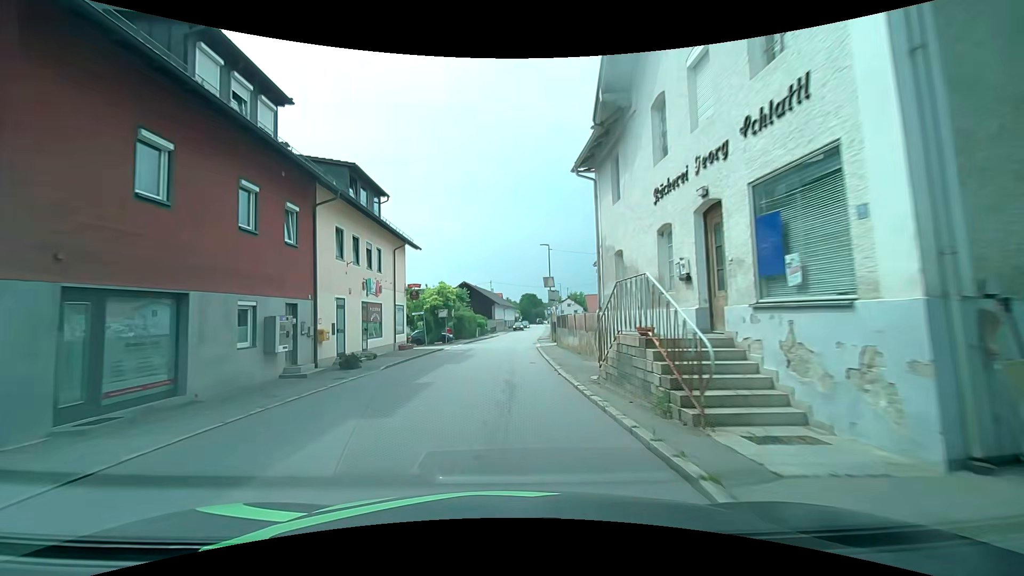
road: secondary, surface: asphalt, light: Day
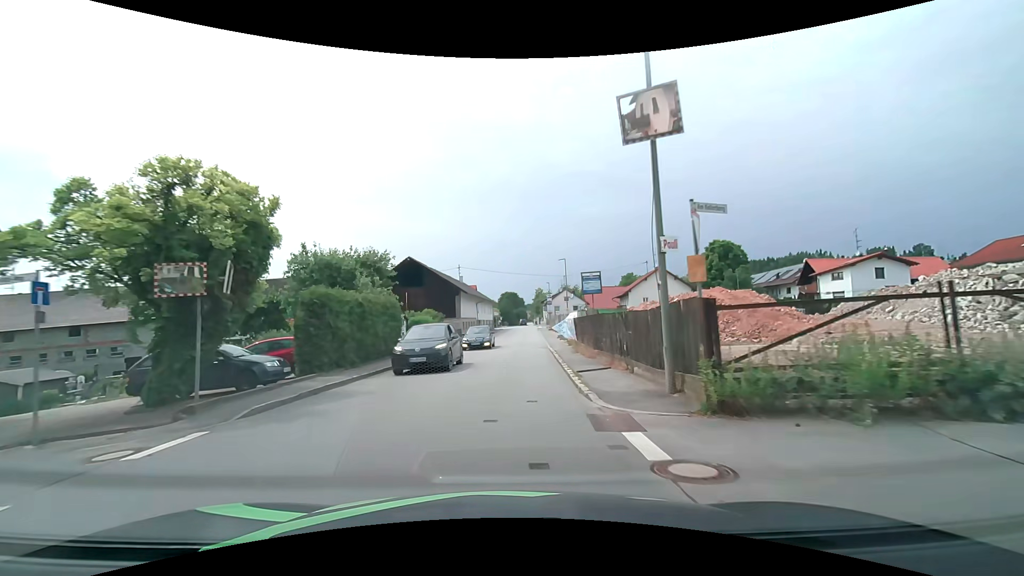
(+0.3, +33.6) m; +2°
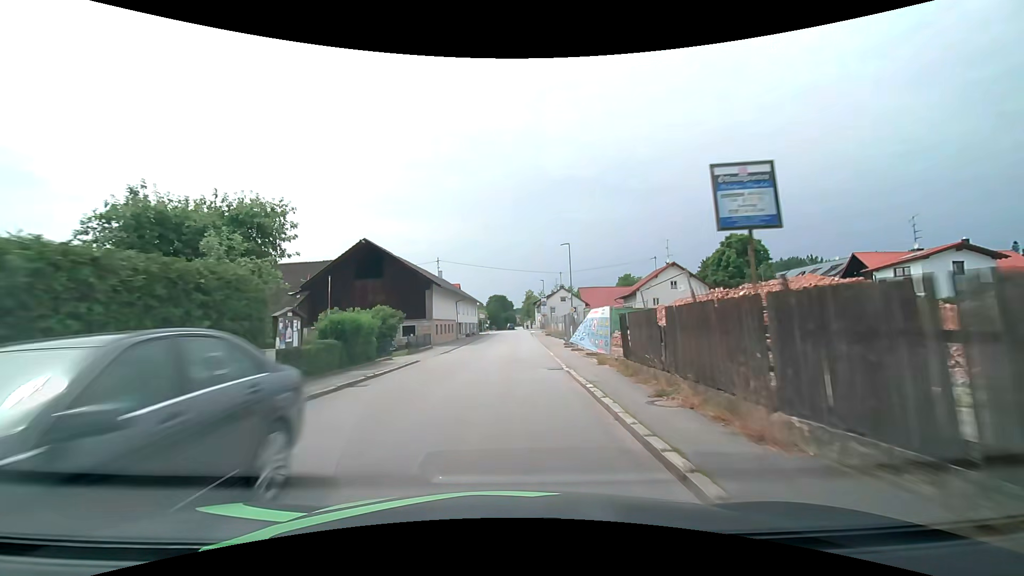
(+0.2, +12.9) m; +1°
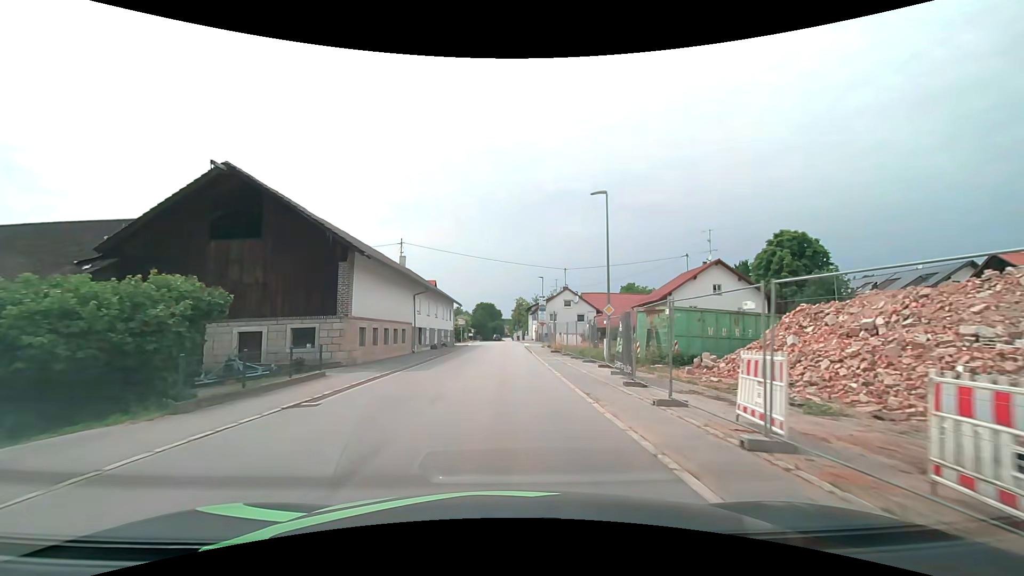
(+0.3, +19.4) m; +2°
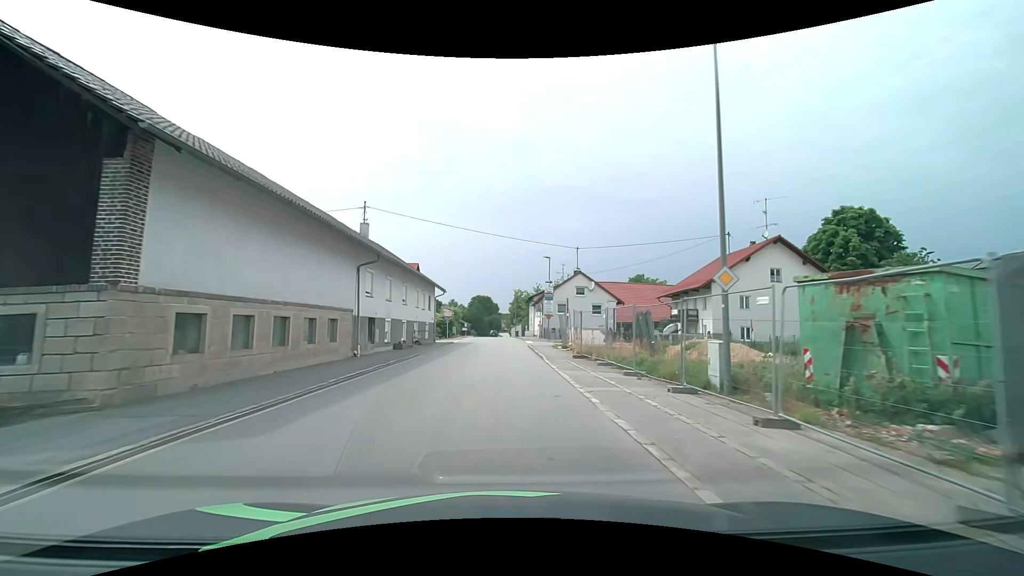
(+0.1, +12.9) m; 0°
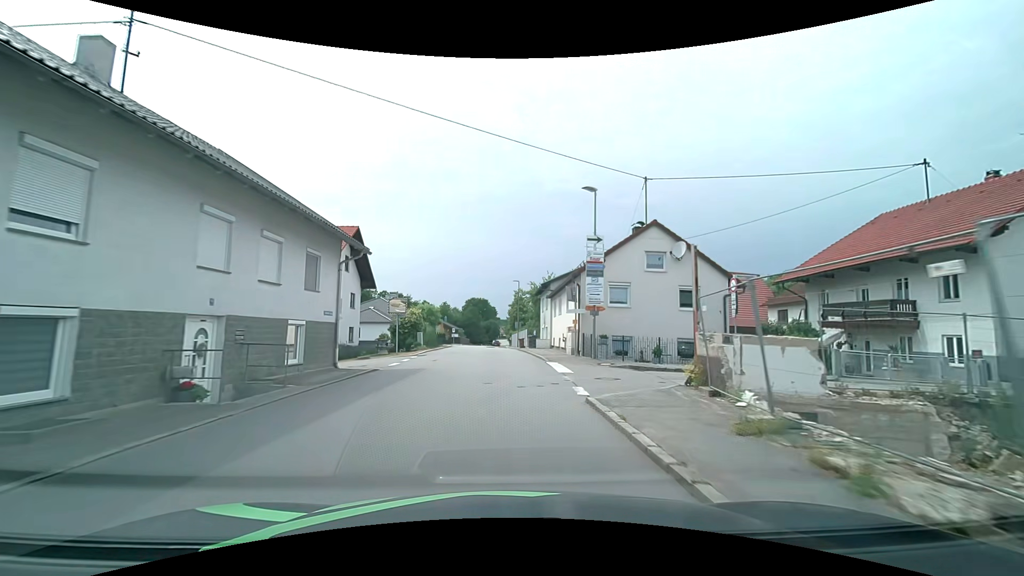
(0.0, +25.0) m; 0°
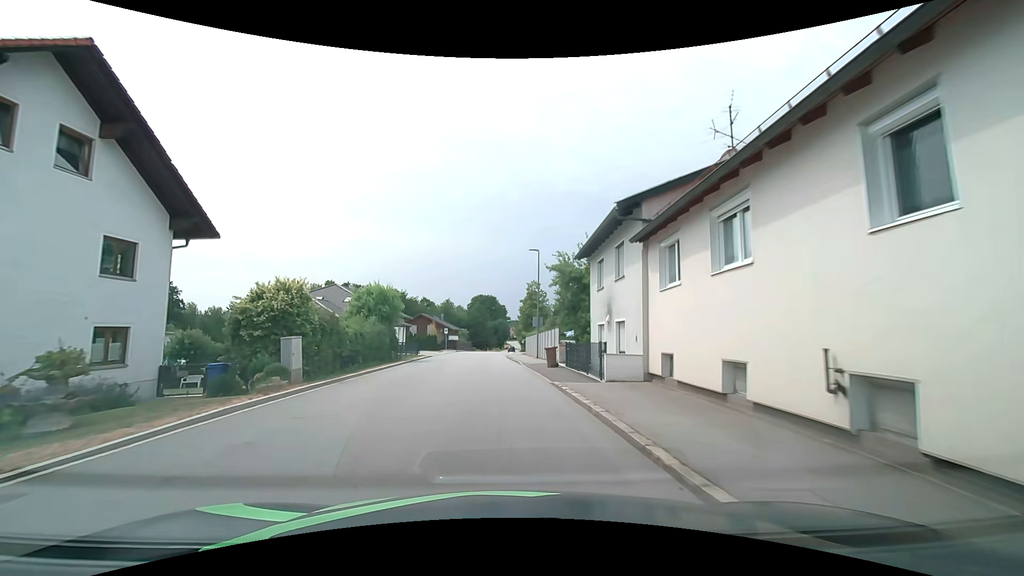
(0.0, +24.8) m; -1°
